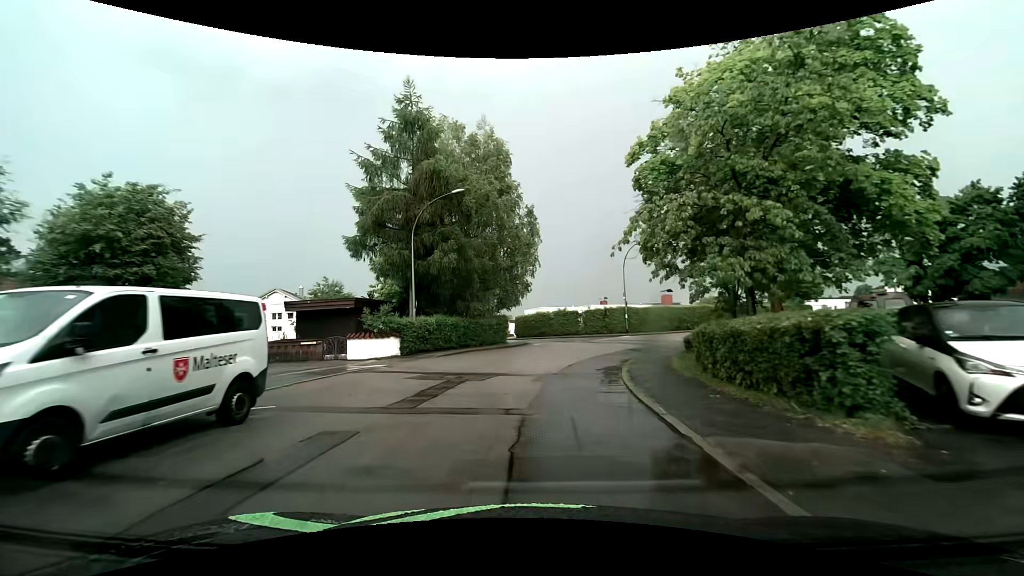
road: residential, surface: asphalt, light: Day
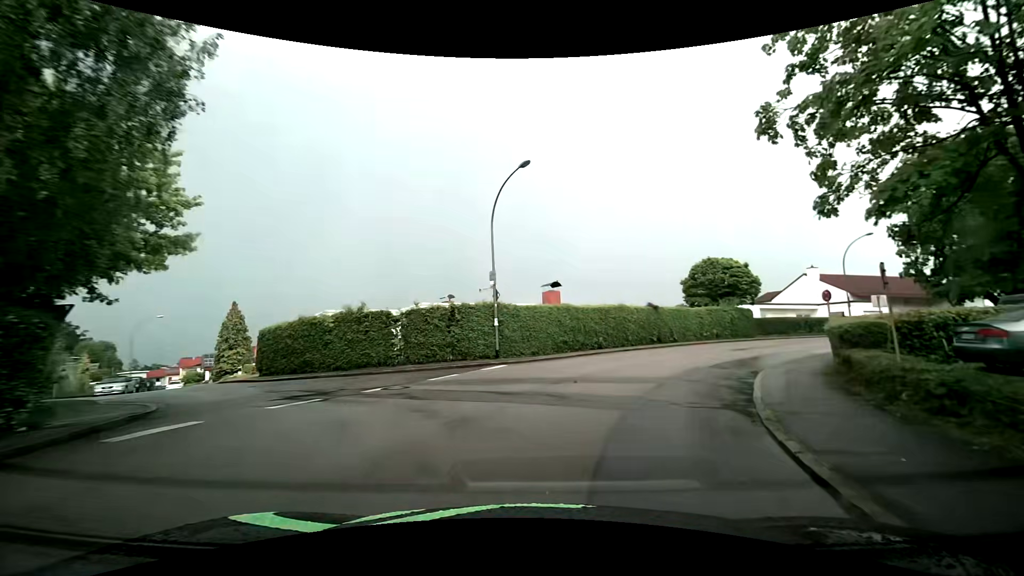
(+2.8, +25.5) m; +17°
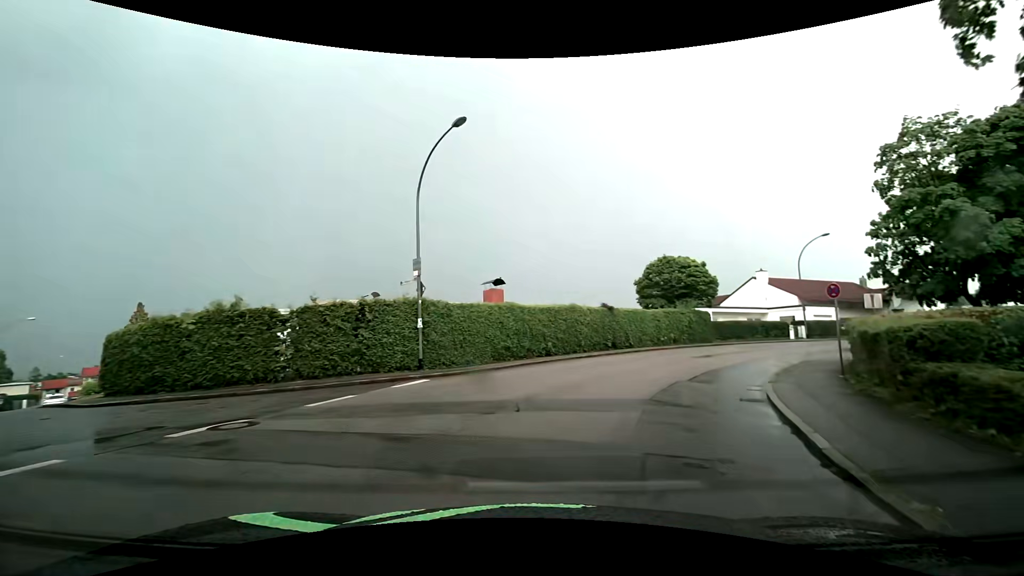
(+0.3, +4.4) m; +6°
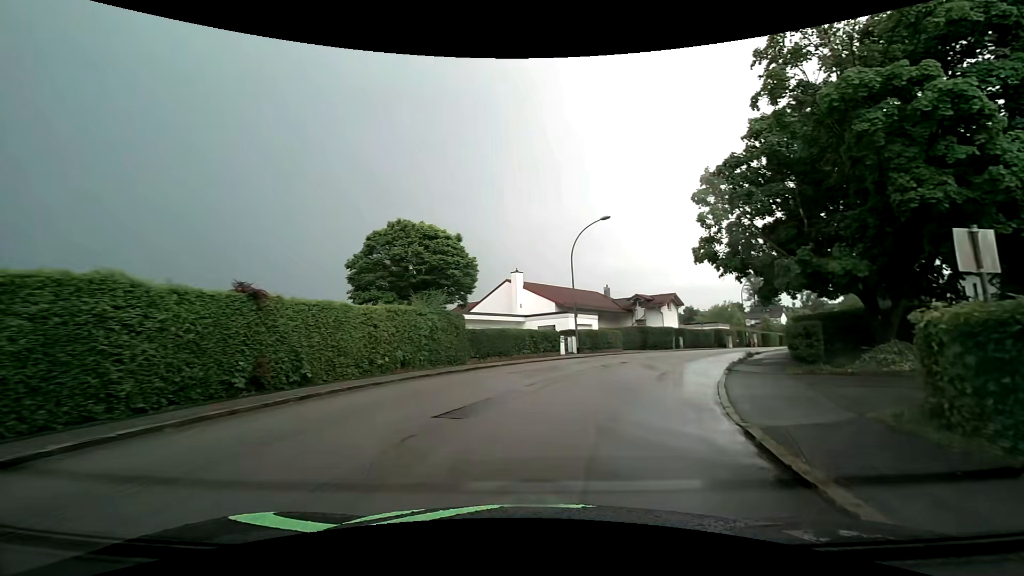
(+3.9, +15.5) m; +29°
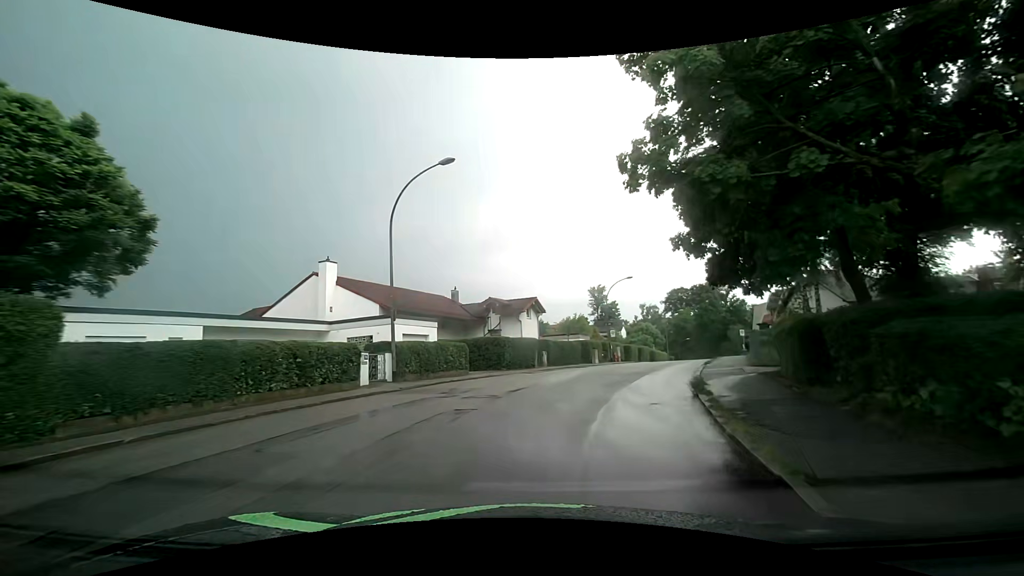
(+1.8, +11.8) m; +17°
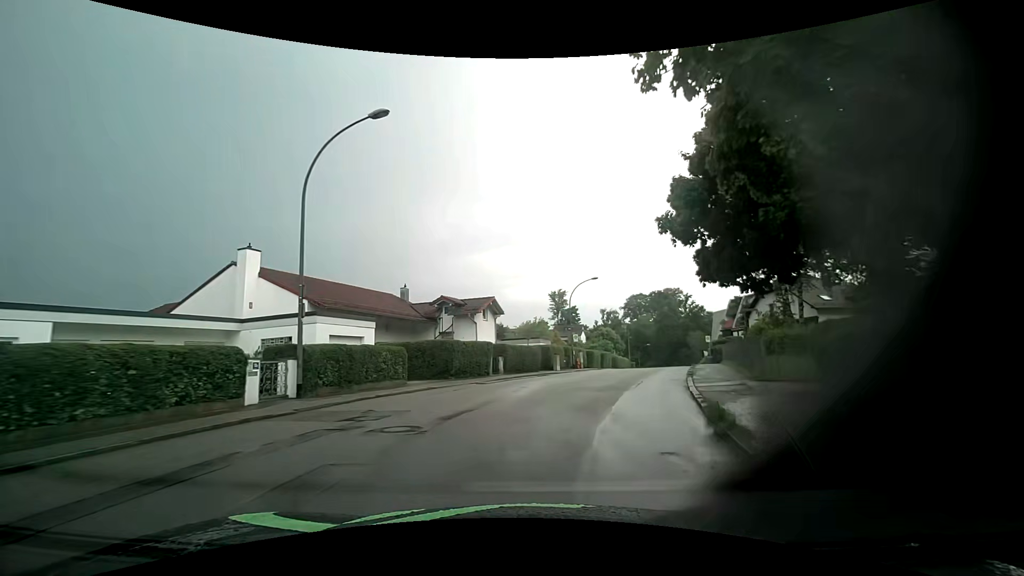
(+0.1, +4.0) m; +4°
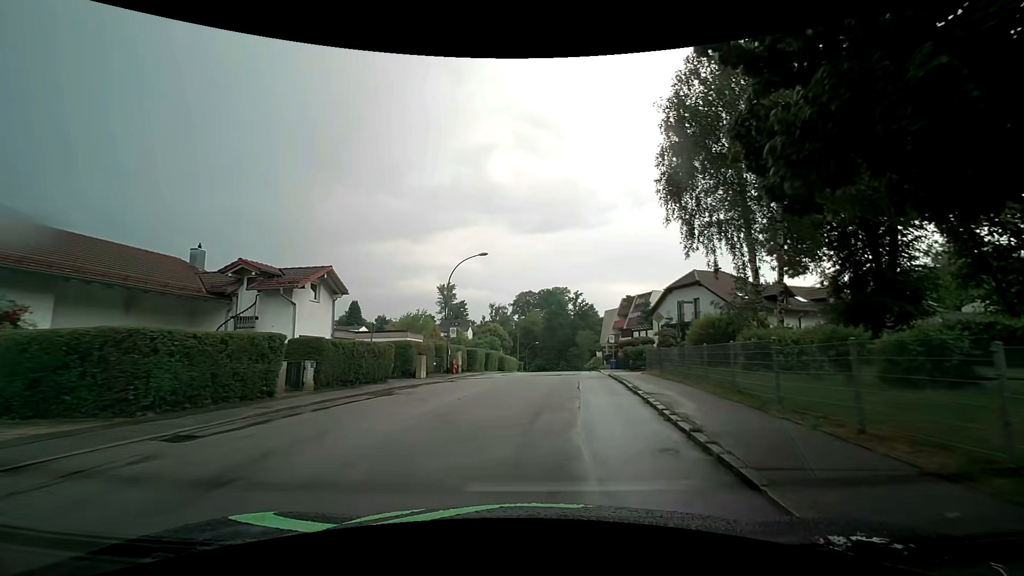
(+1.4, +11.7) m; +13°
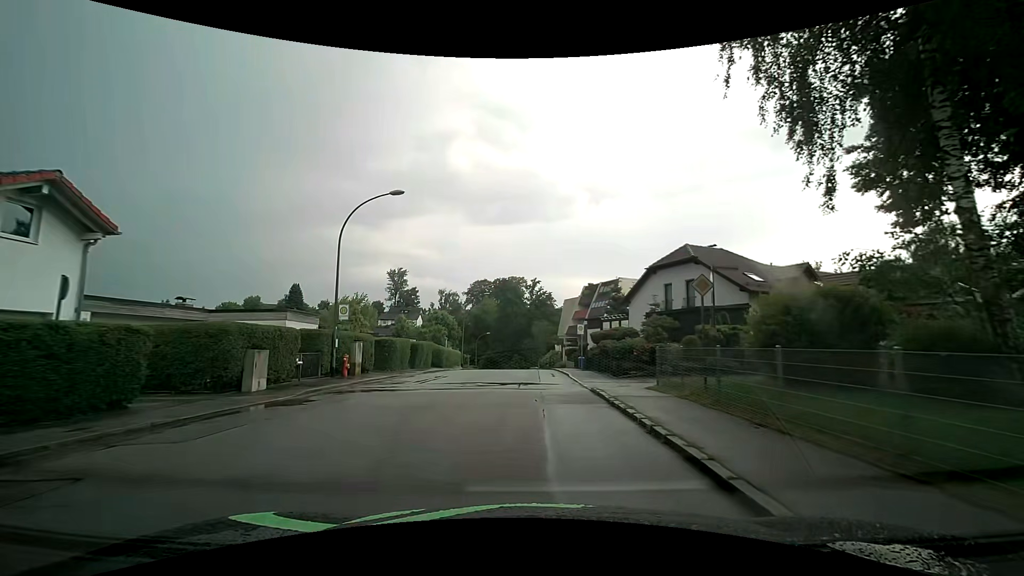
(+0.9, +11.8) m; +7°
